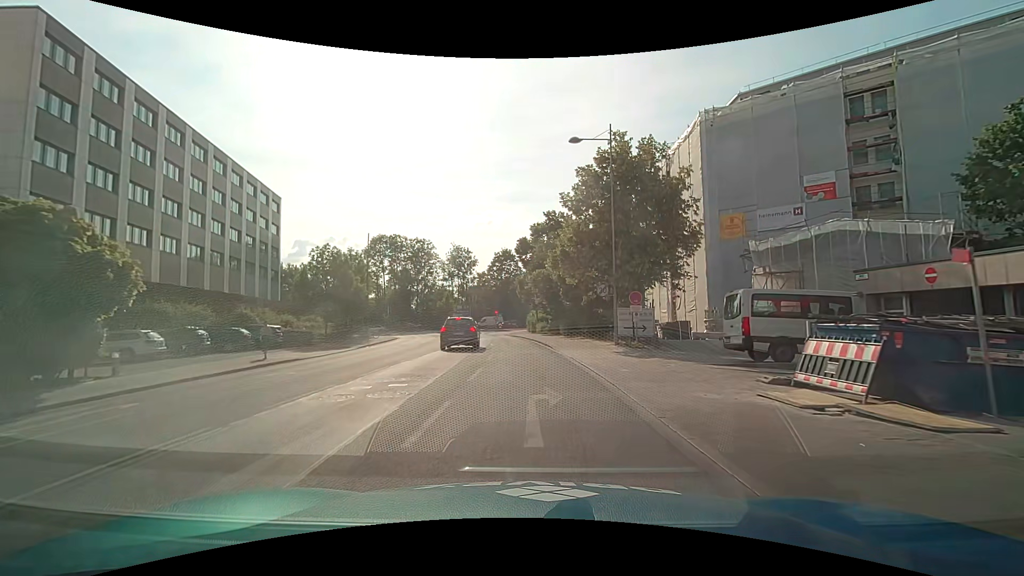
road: residential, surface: asphalt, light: Day
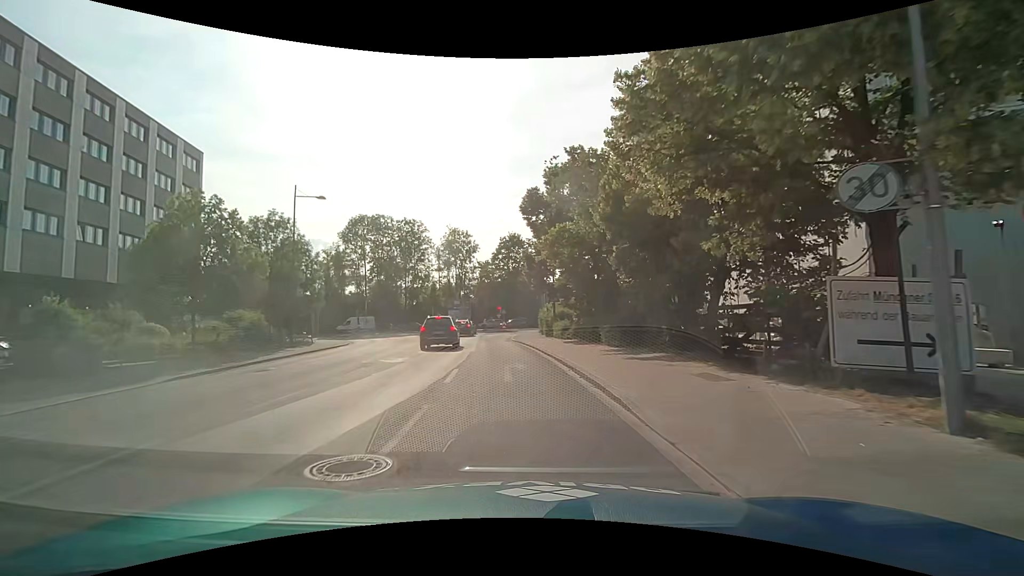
(0.0, +18.7) m; -2°
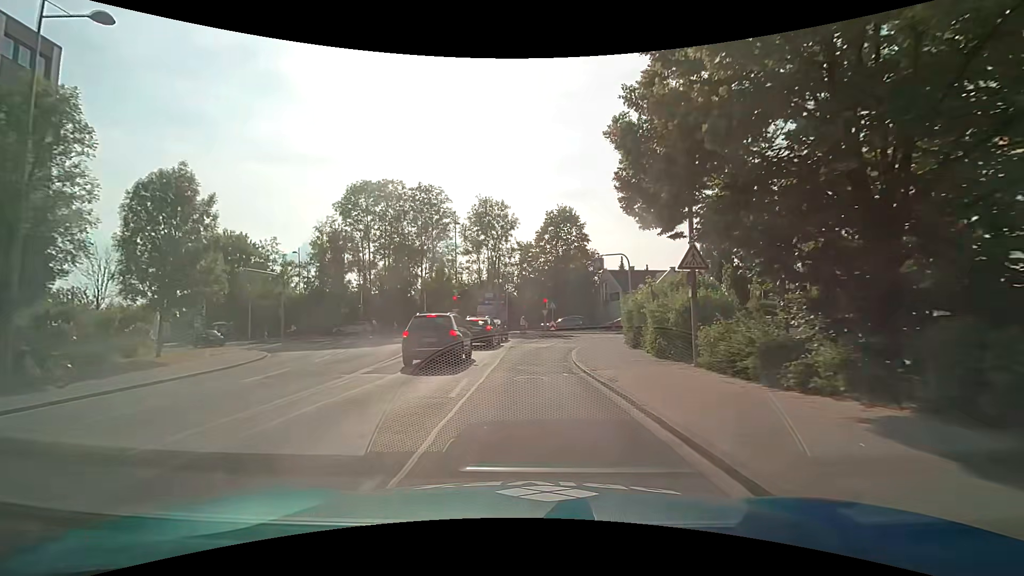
(-1.0, +22.2) m; -5°
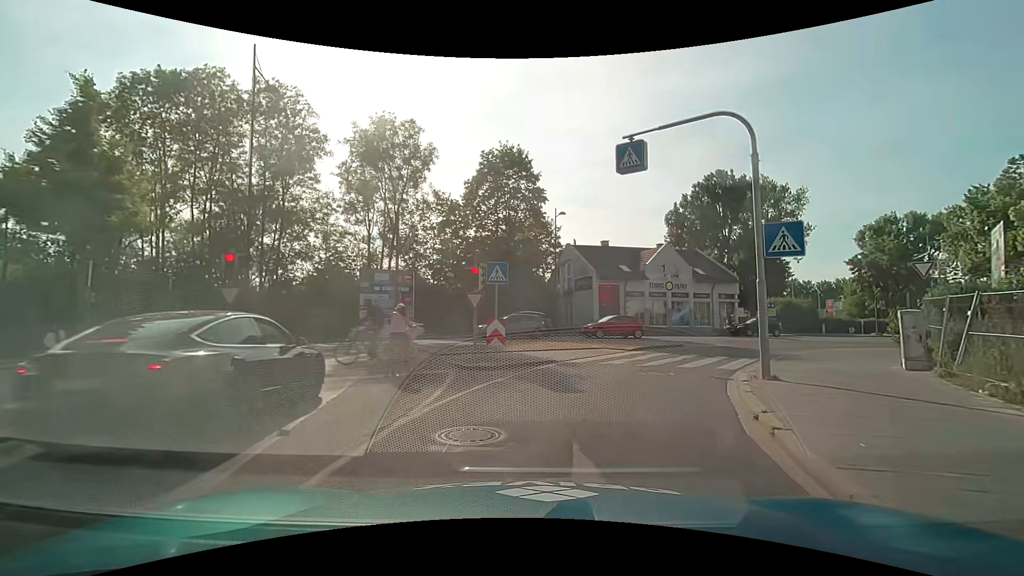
(+0.7, +25.6) m; +8°
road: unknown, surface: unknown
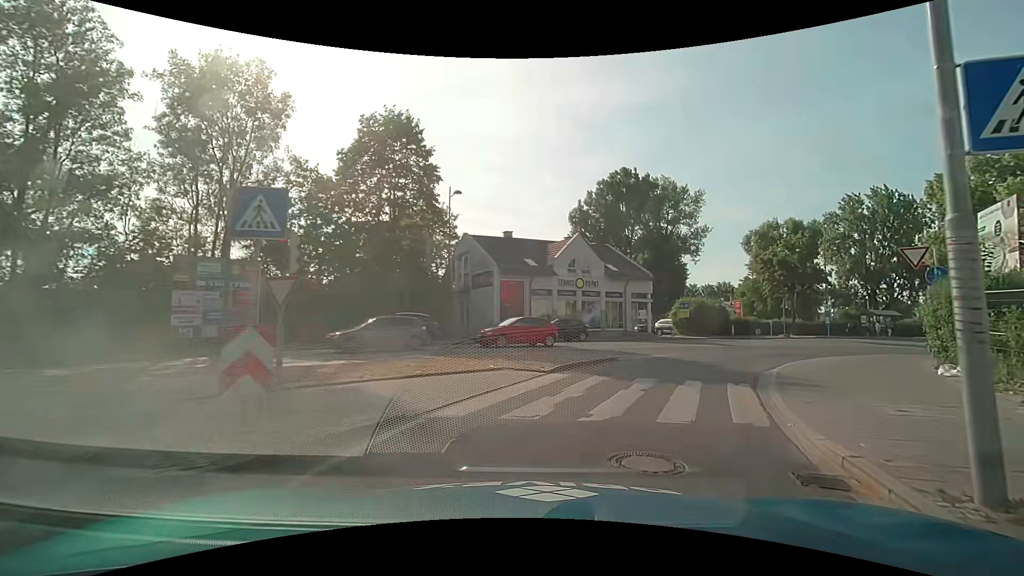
(+0.7, +7.7) m; +11°
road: residential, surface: asphalt
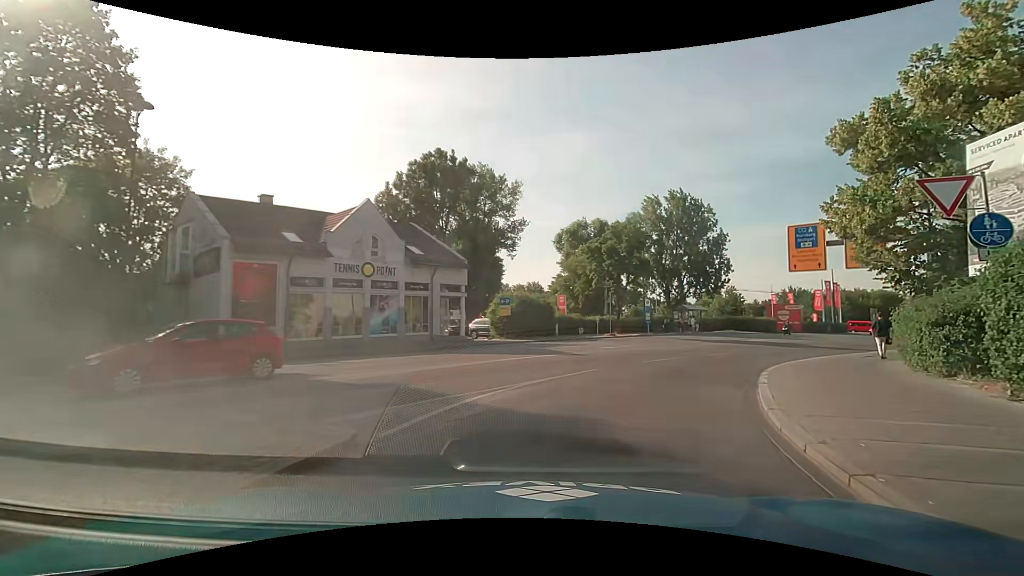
(+2.1, +11.3) m; +21°
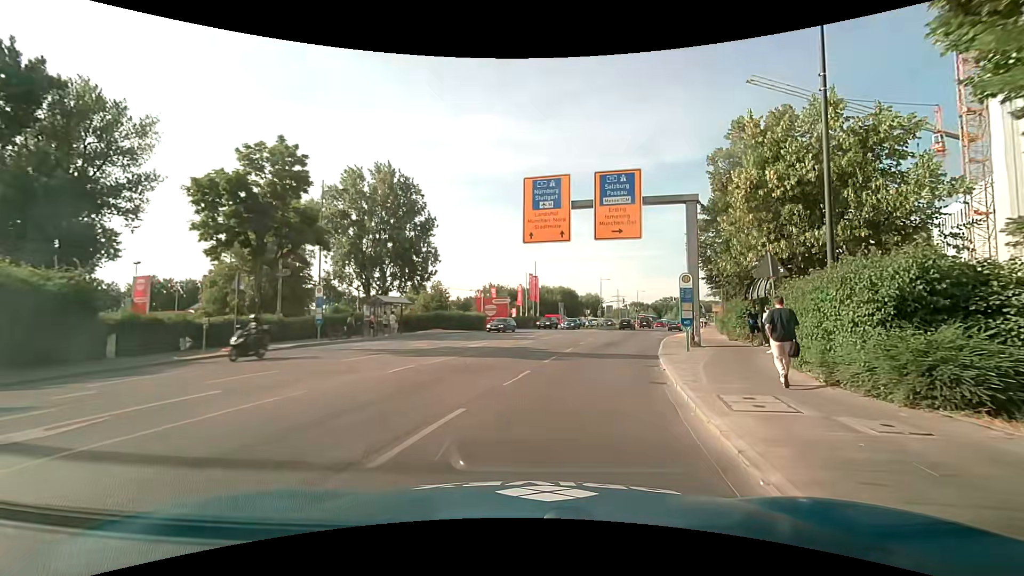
(+5.1, +16.7) m; +32°
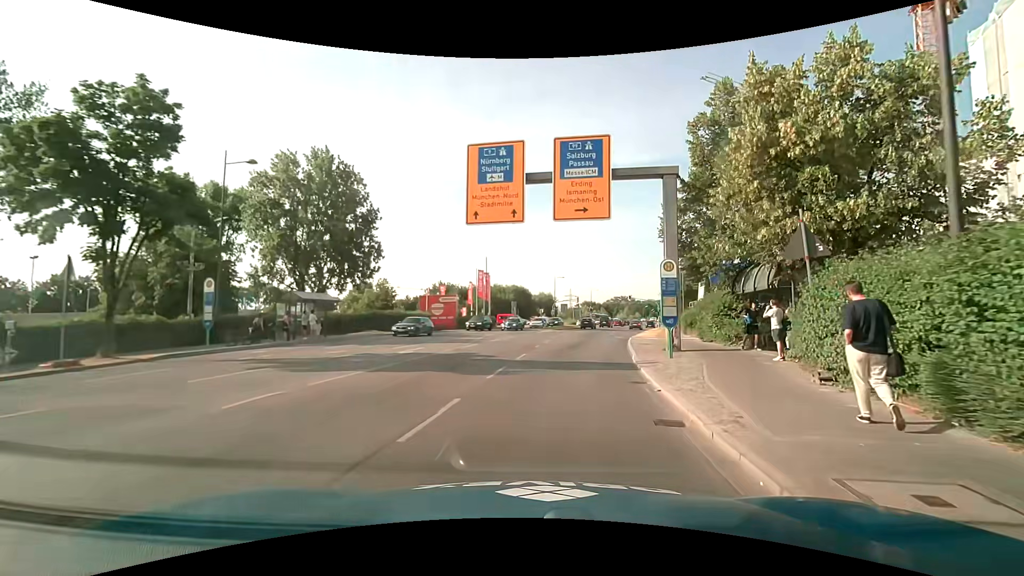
(+0.2, +5.0) m; +5°
(+1, +10) (+2, +20) (+3, +30) (+4, +40) (+6, +50) (+8, +59) (+11, +69) (+13, +79) (+16, +88) (+19, +98) m
